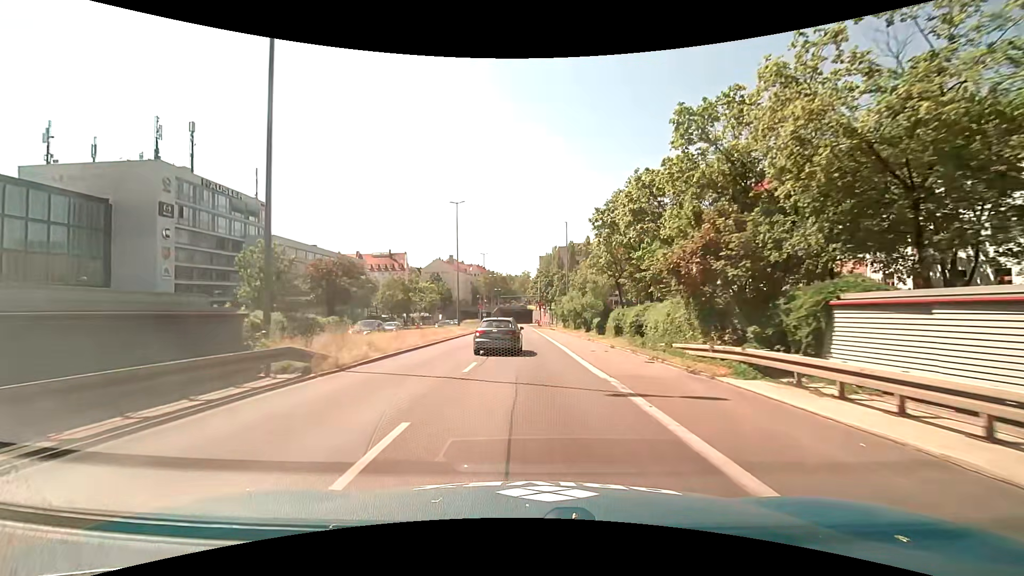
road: trunk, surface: asphalt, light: Day
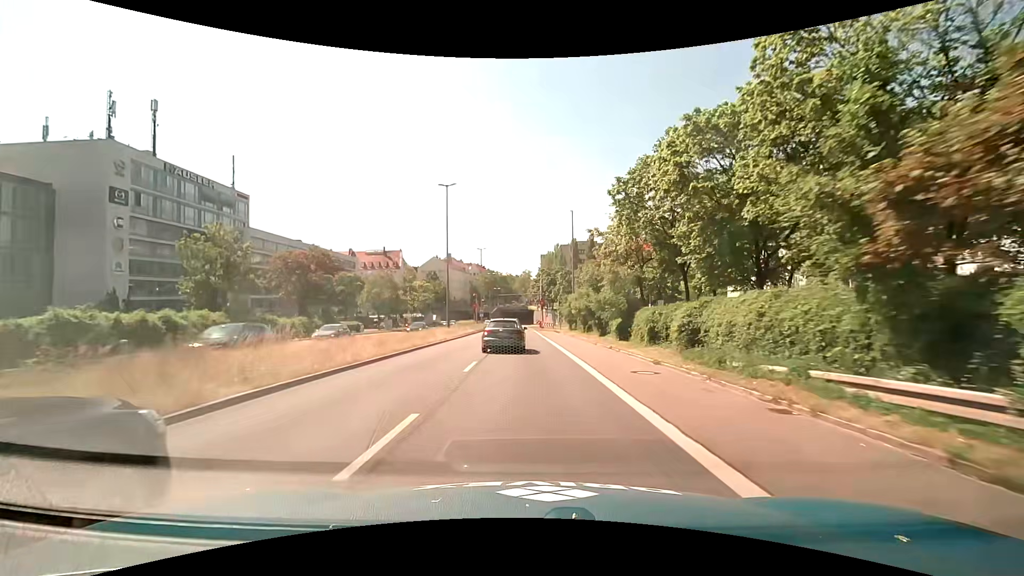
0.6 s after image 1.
(-0.1, +8.3) m; -1°
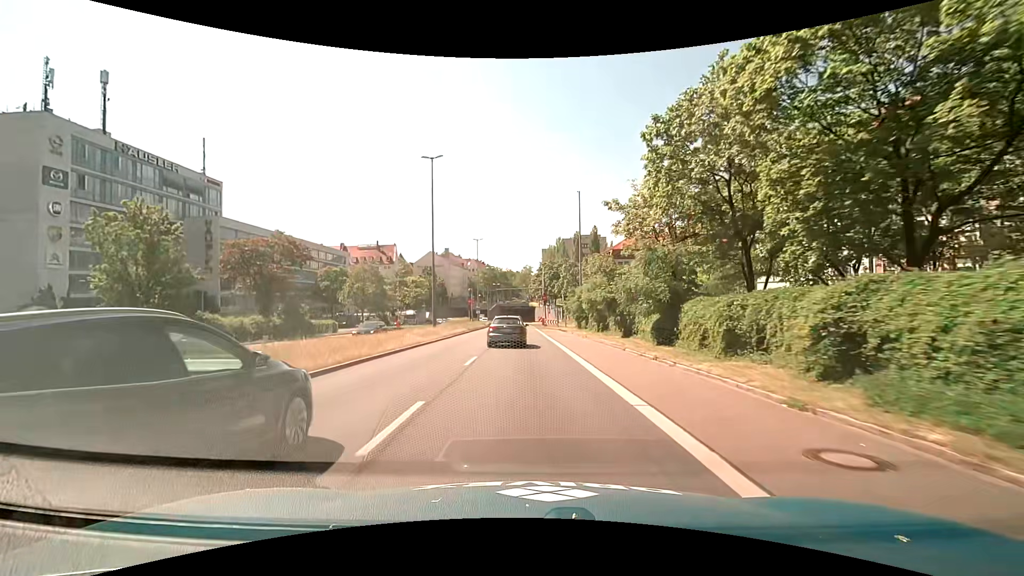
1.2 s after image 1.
(0.0, +8.3) m; 0°
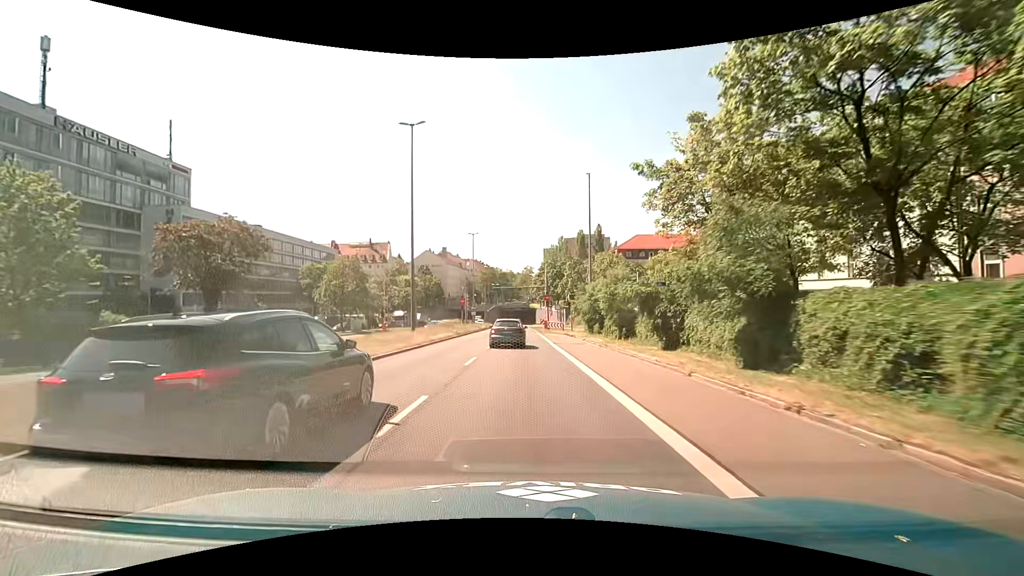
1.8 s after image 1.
(0.0, +8.2) m; 0°
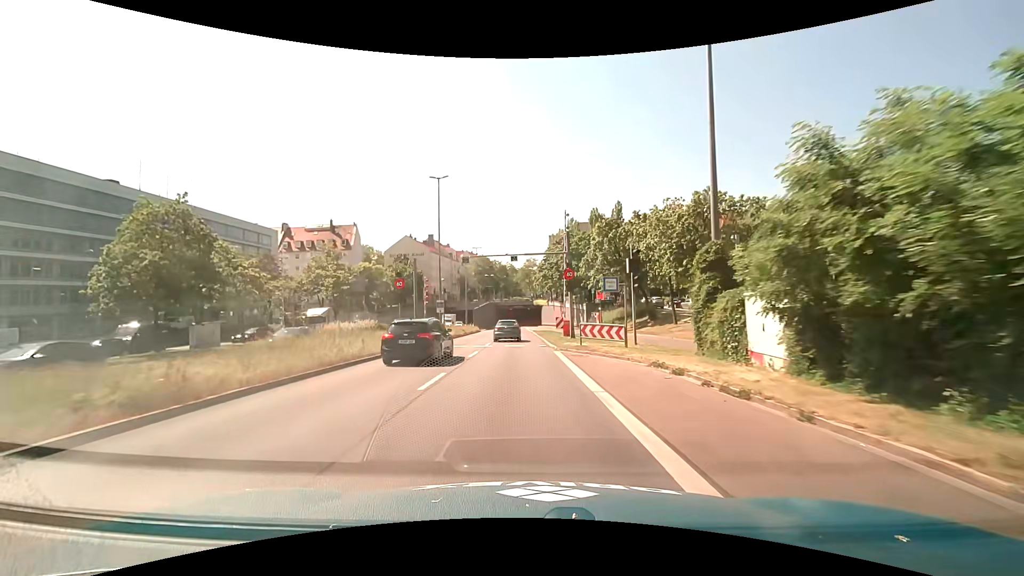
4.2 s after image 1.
(+0.1, +32.1) m; 0°
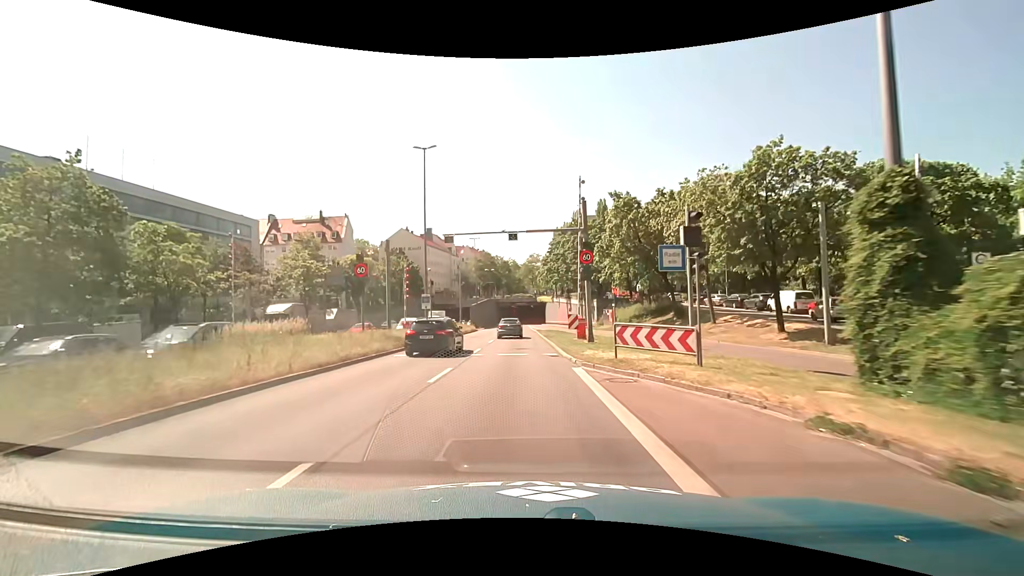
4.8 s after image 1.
(0.0, +7.9) m; 0°
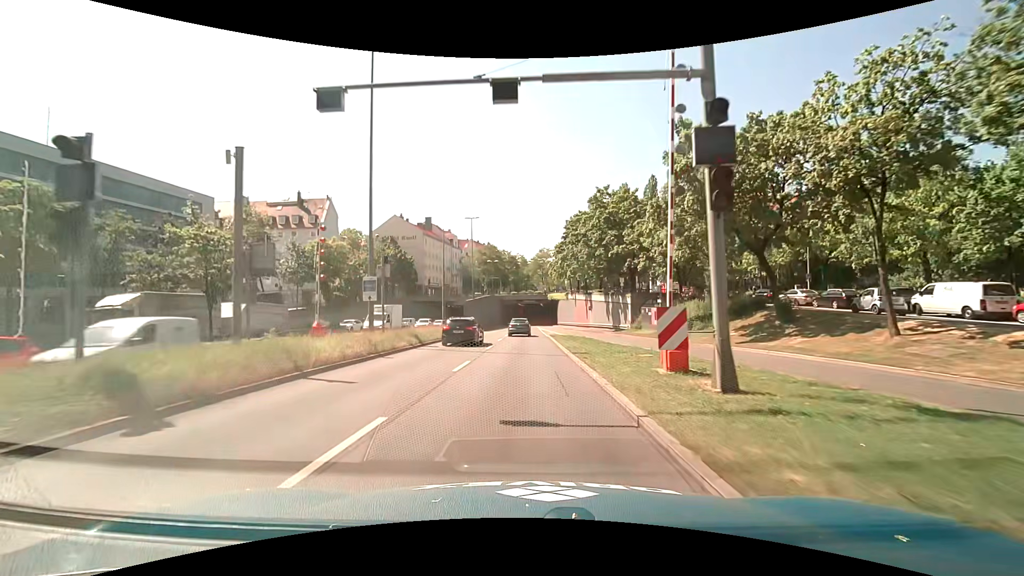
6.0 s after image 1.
(-0.2, +16.0) m; -1°
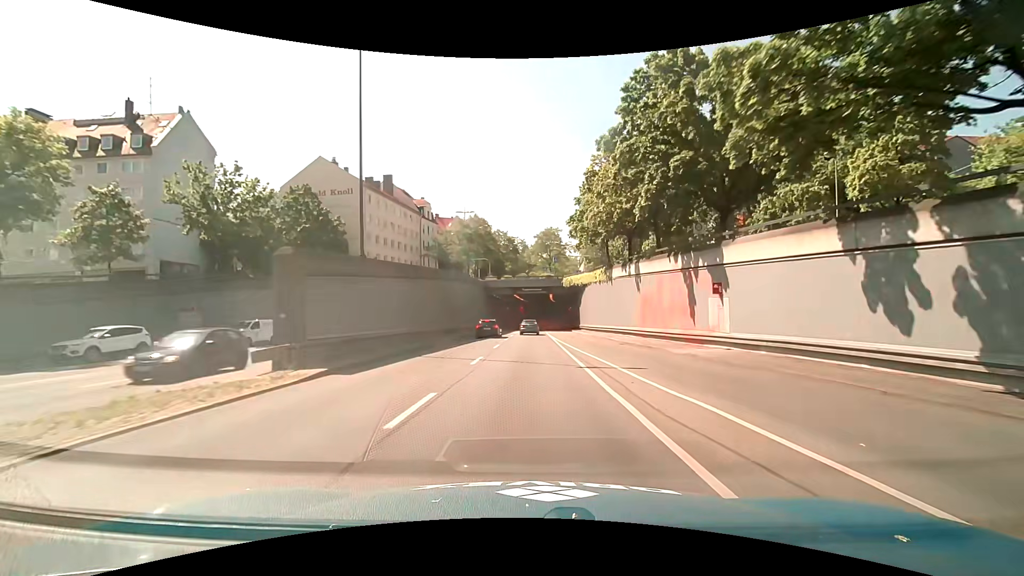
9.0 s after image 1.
(-0.2, +42.8) m; -1°
